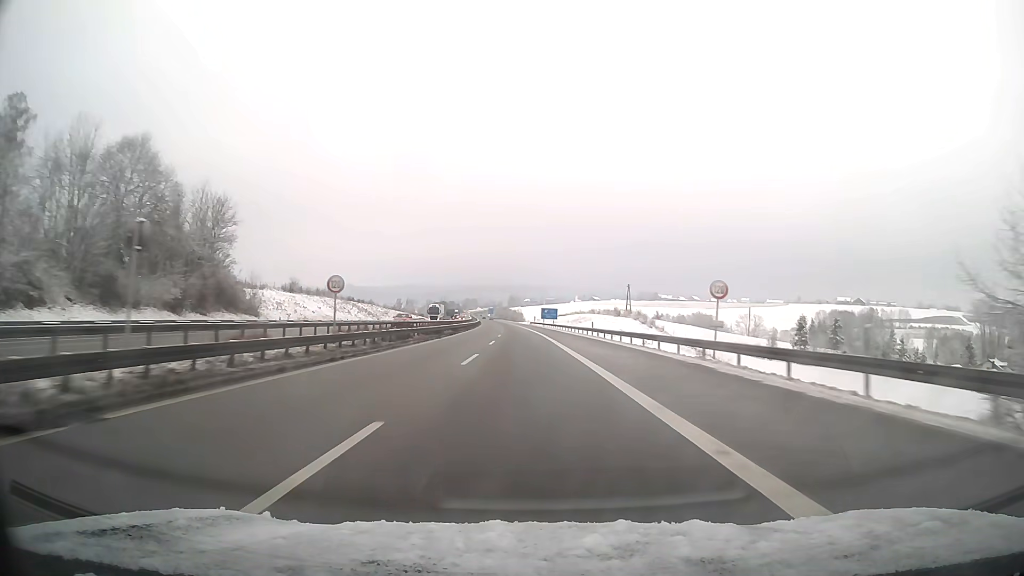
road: motorway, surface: asphalt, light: Day
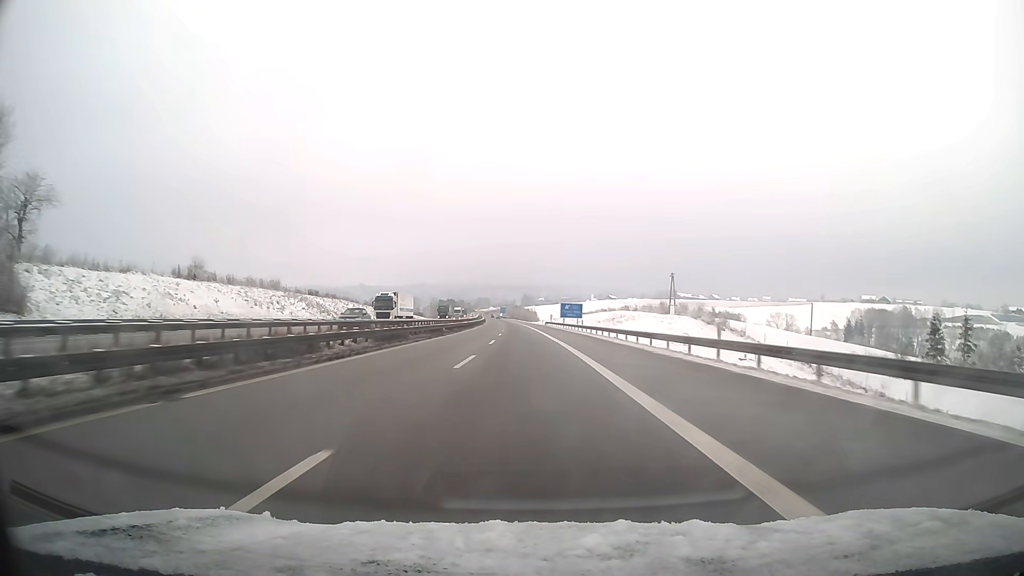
(-0.5, +38.0) m; -1°
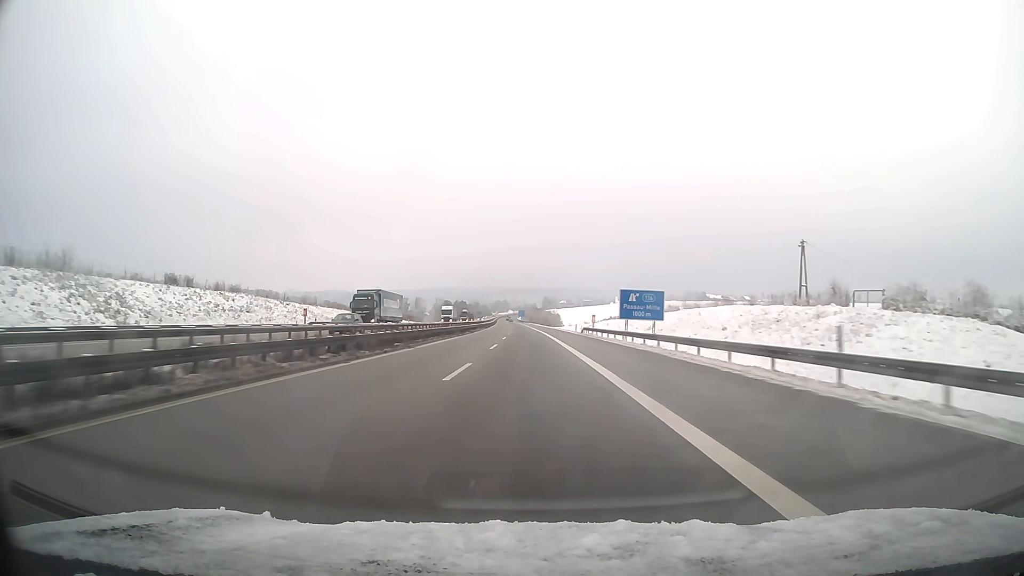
(-0.8, +57.0) m; -2°
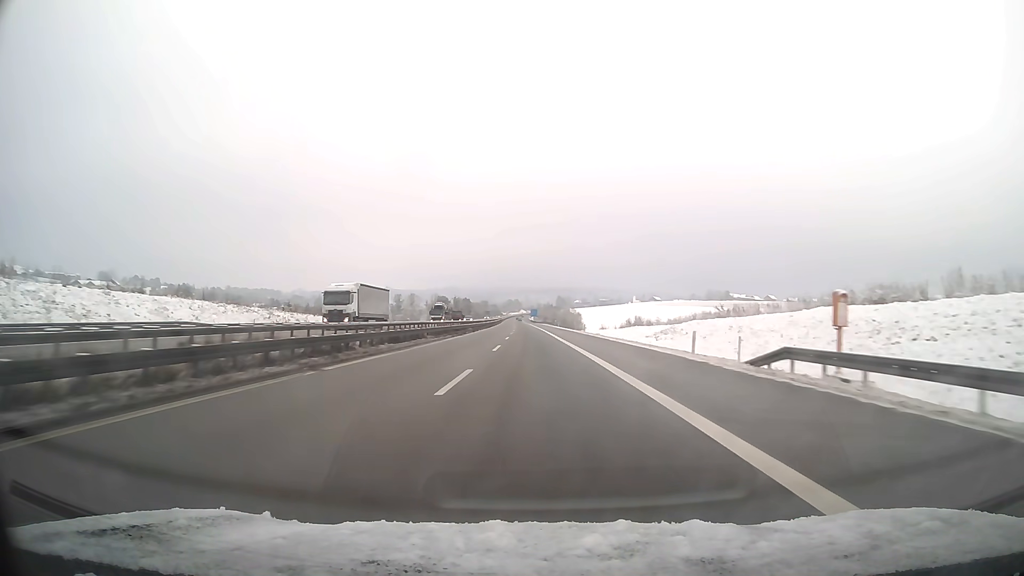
(-0.6, +57.0) m; -1°
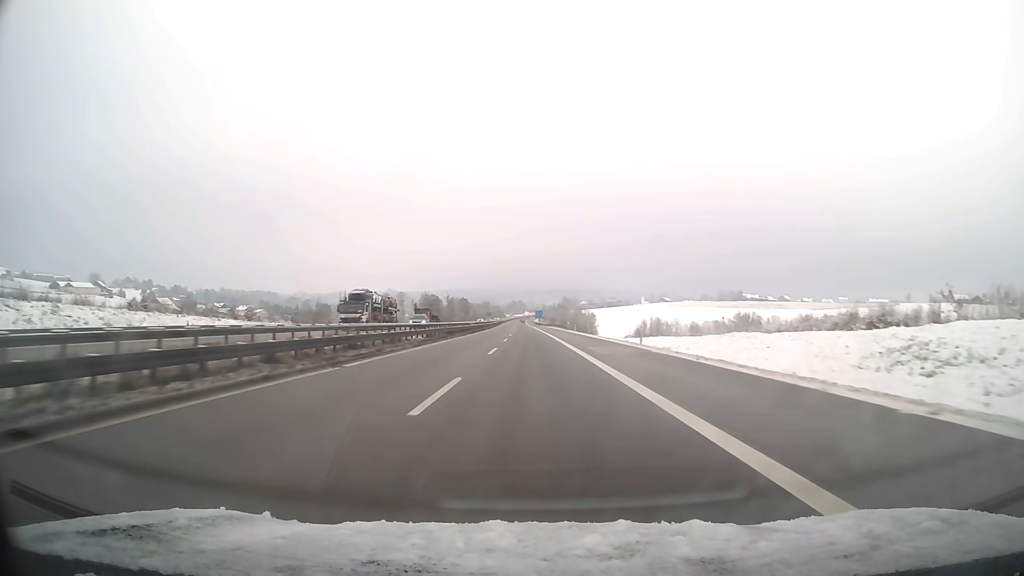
(-0.1, +38.0) m; 0°
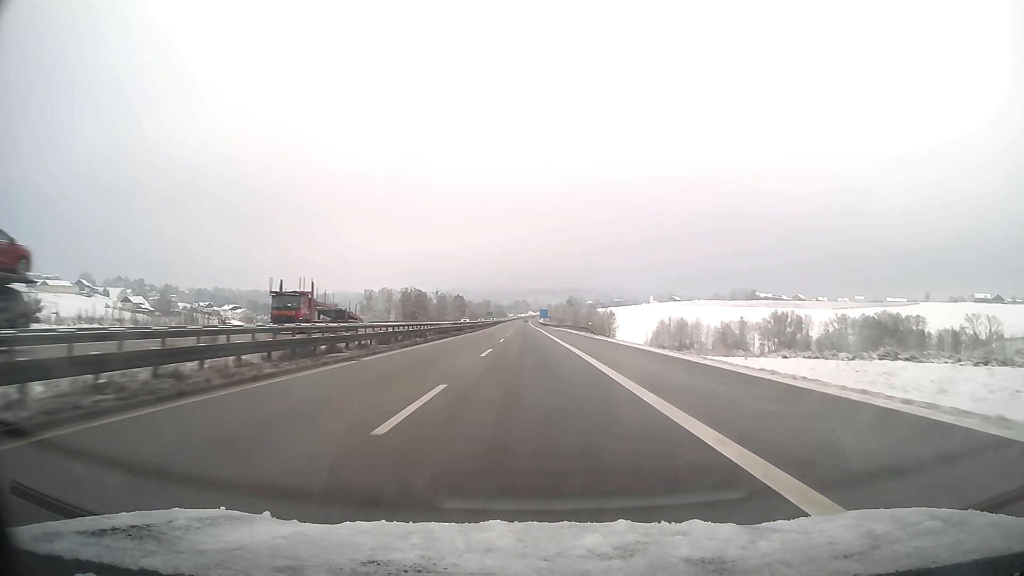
(-0.1, +38.0) m; 0°
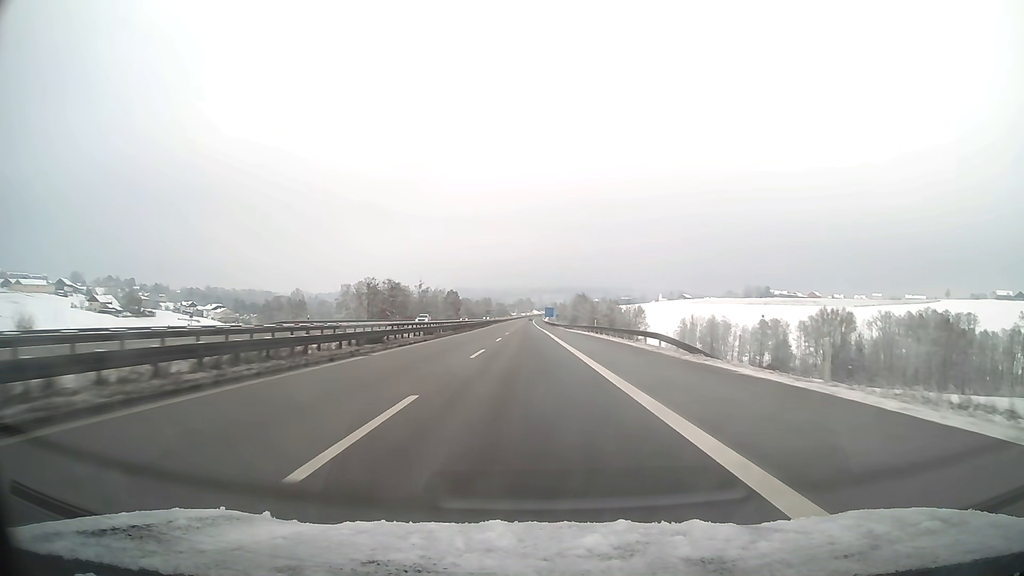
(-0.1, +38.0) m; 0°
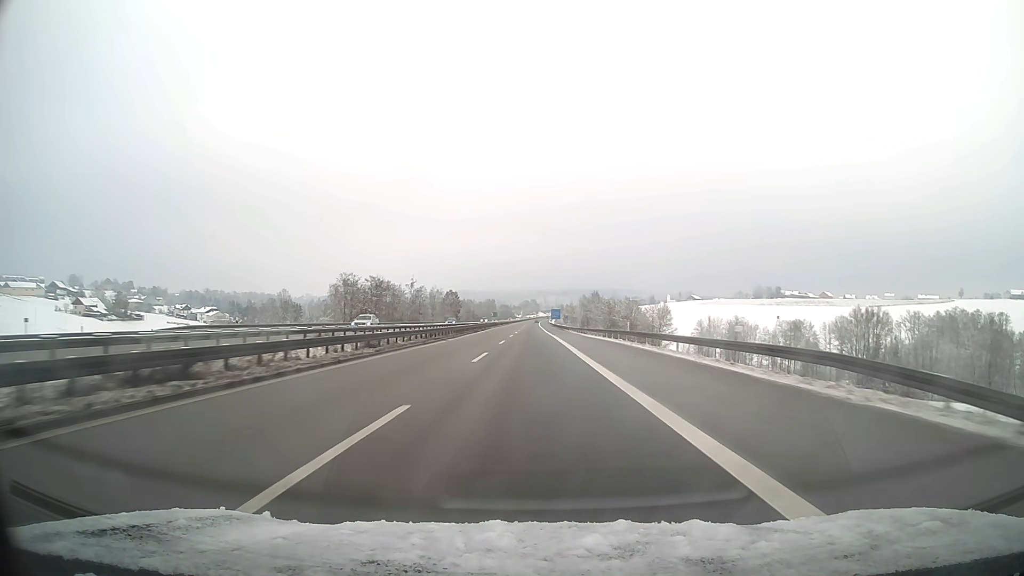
(-0.1, +19.0) m; 0°
